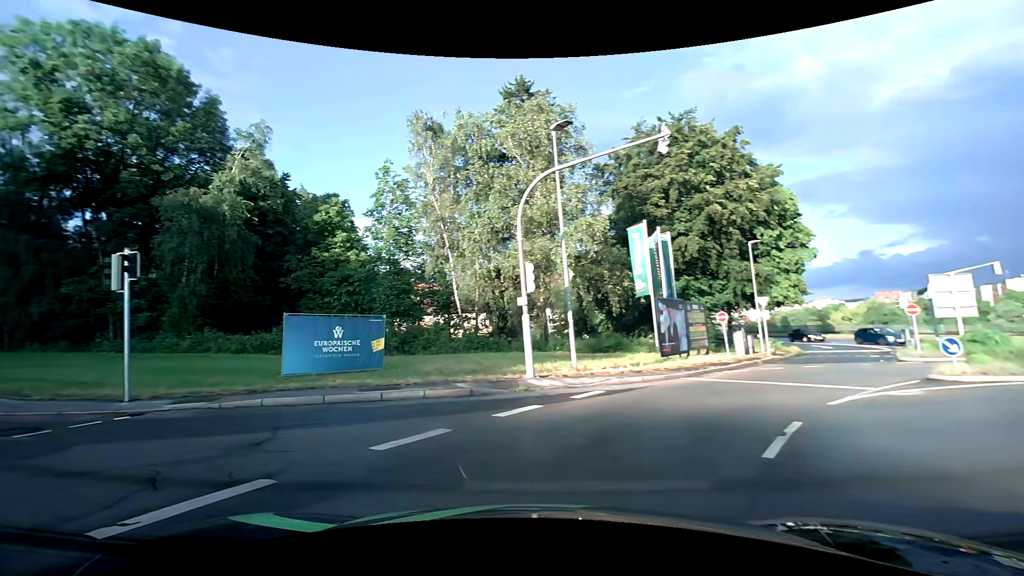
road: tertiary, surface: asphalt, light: Day
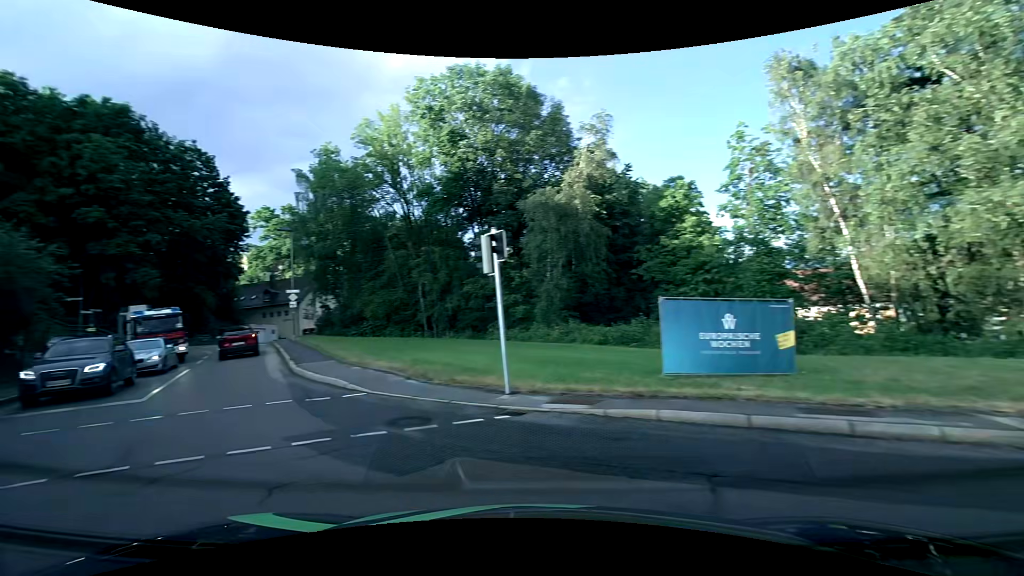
(-1.4, +3.9) m; -38°
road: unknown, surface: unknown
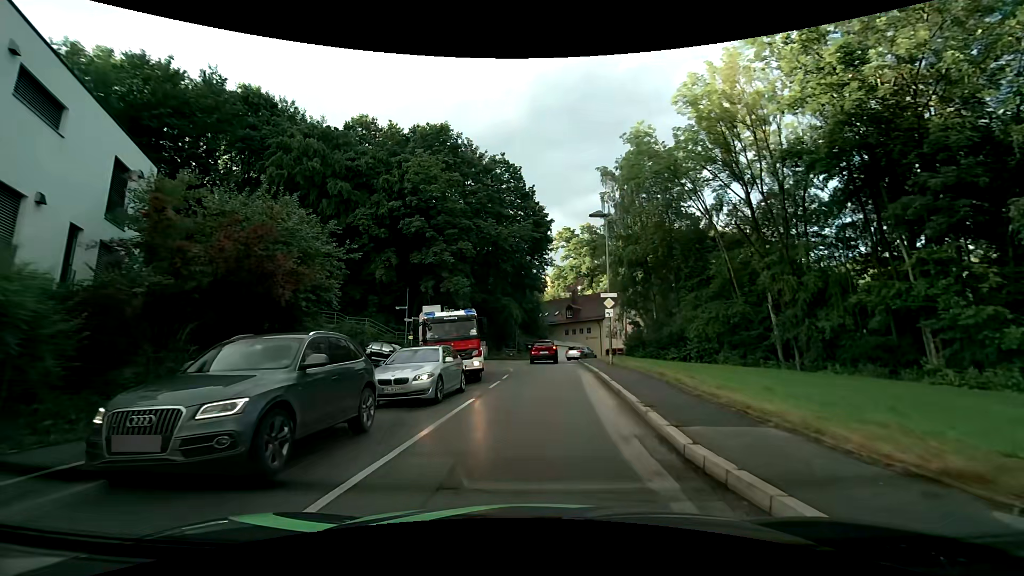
(-5.3, +10.5) m; -33°
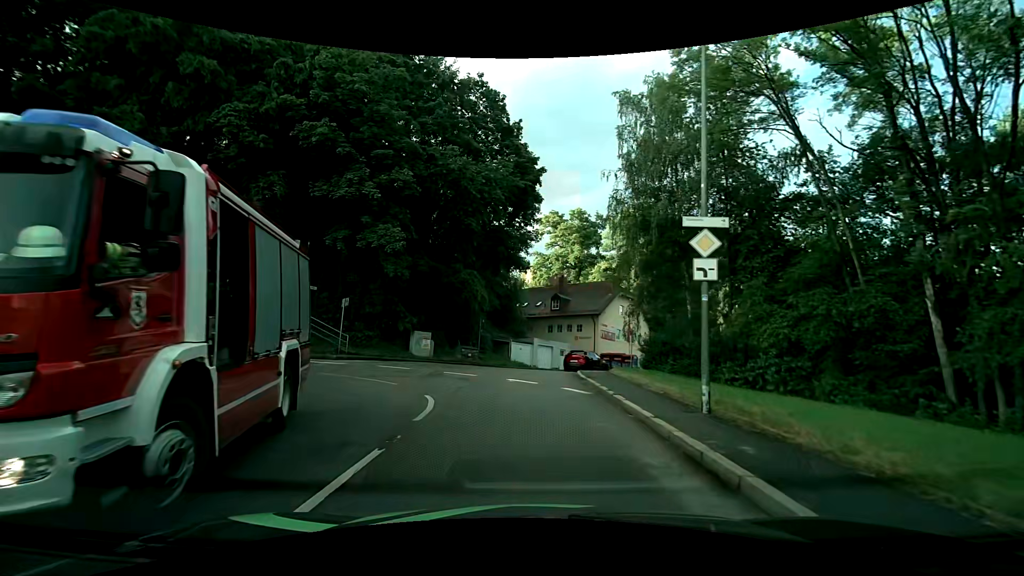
(+0.4, +16.6) m; +2°
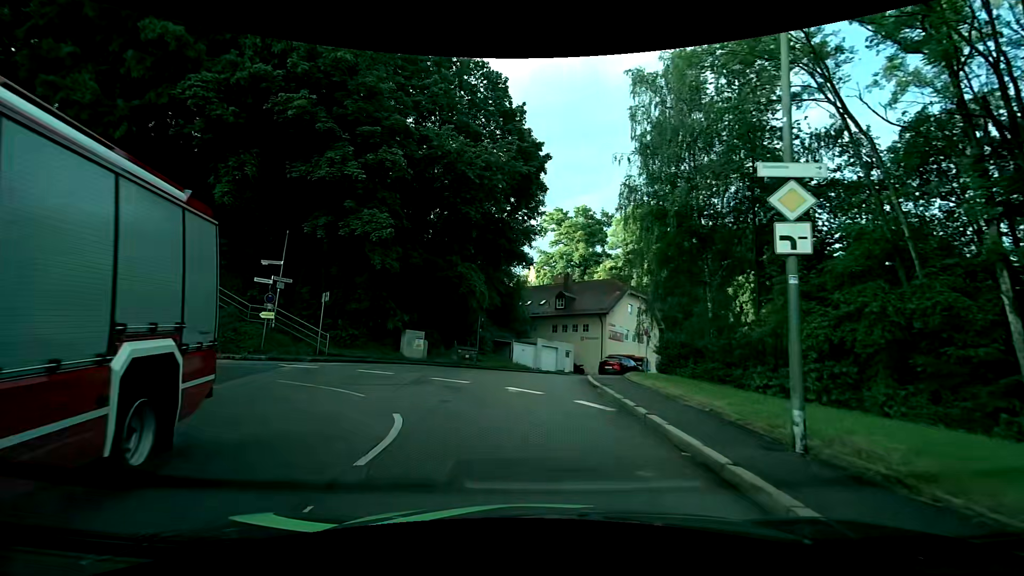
(0.0, +3.0) m; 0°
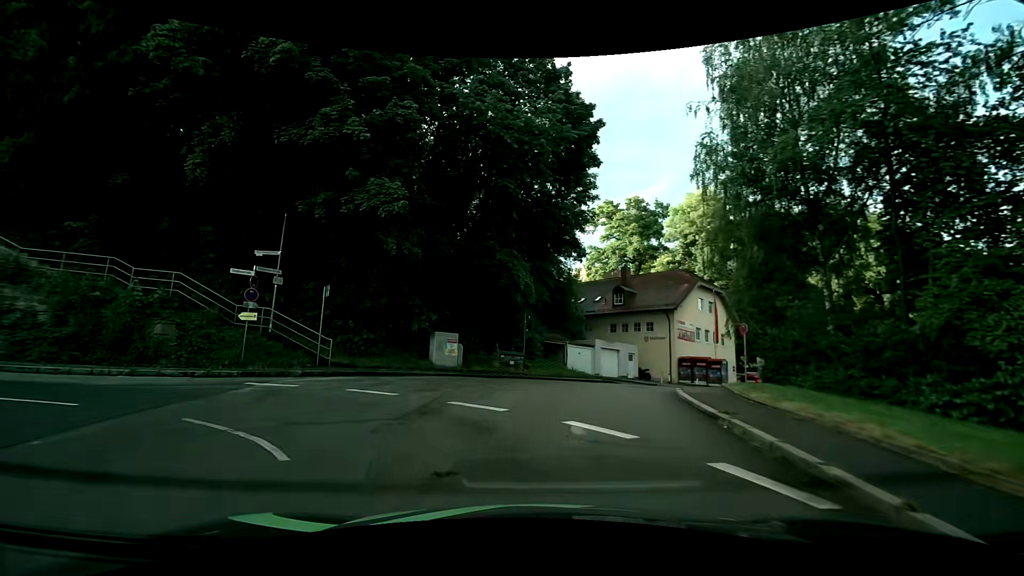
(-0.2, +5.7) m; -4°
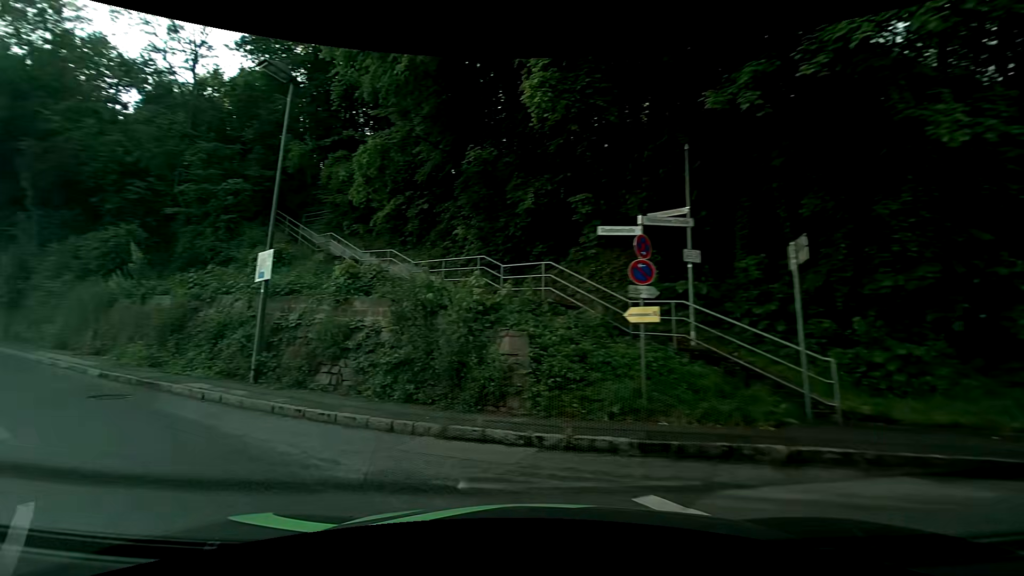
(-3.5, +9.5) m; -48°
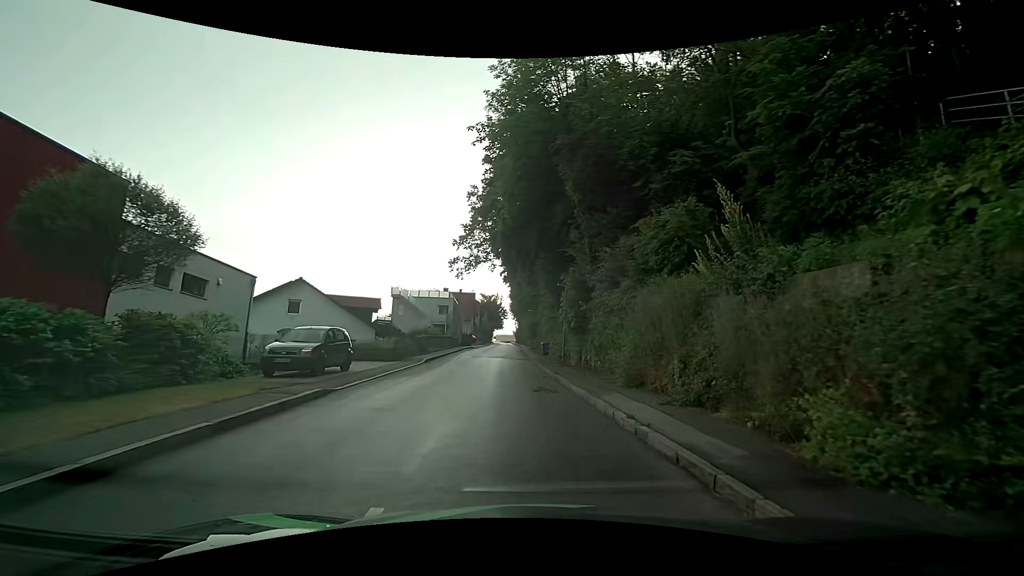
(-8.6, +11.1) m; -53°
(0, +10) (-1, +20) (-2, +30) (-3, +40) (-3, +50) (-4, +60) (-4, +70) (-5, +80) (-5, +90) (-6, +100) m
